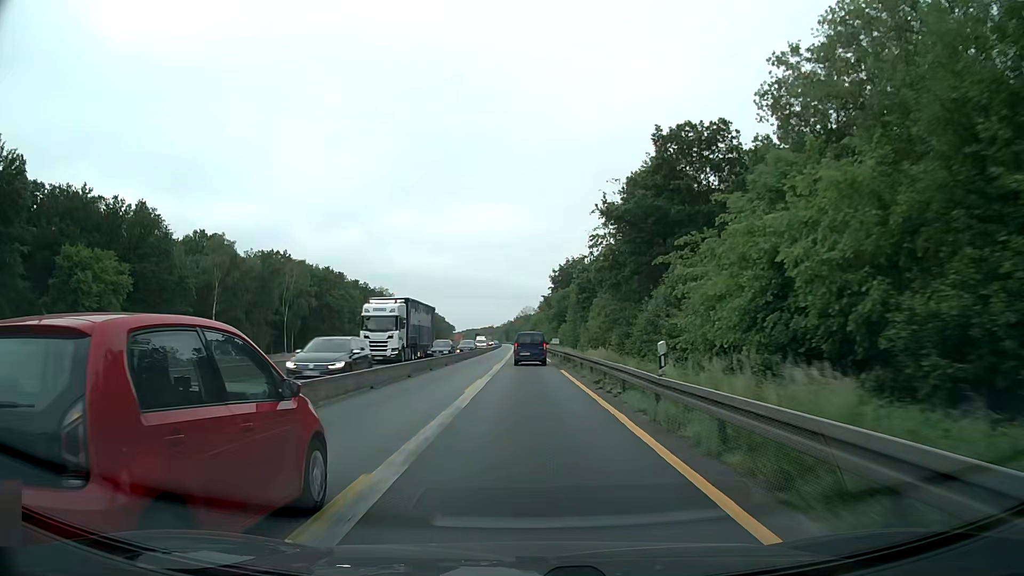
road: motorway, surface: asphalt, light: Day
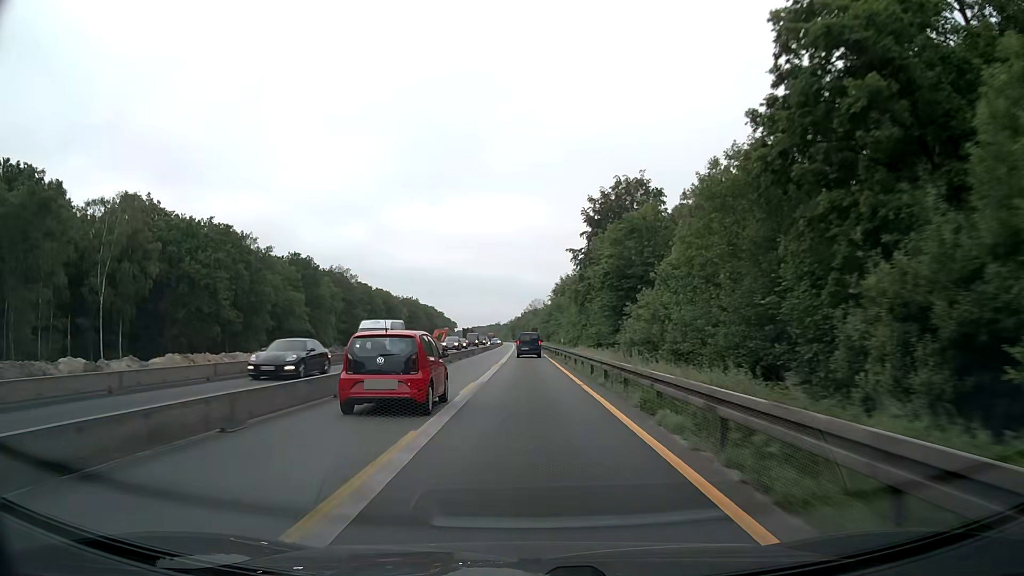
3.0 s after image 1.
(-0.3, +64.4) m; -1°
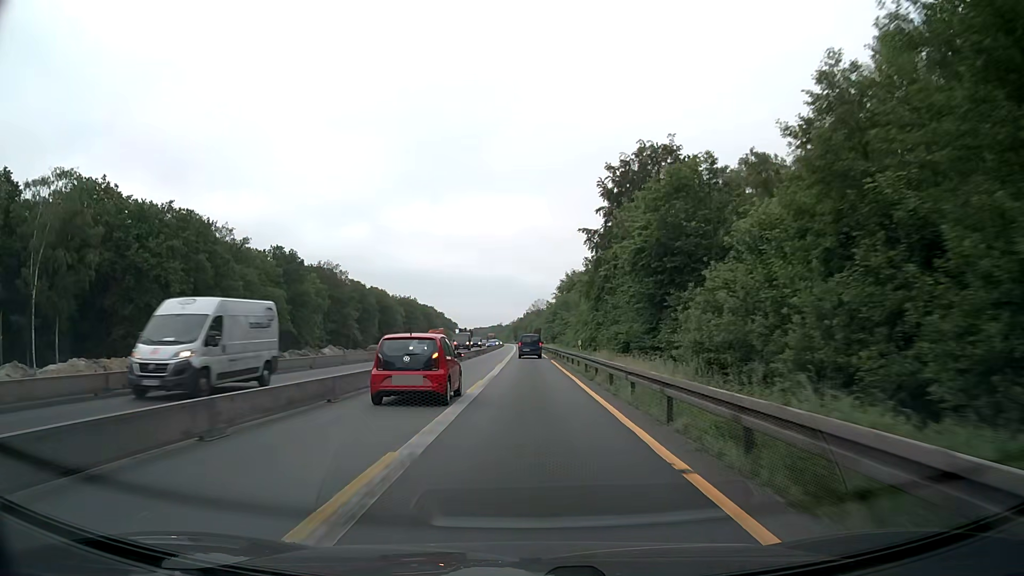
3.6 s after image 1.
(0.0, +12.9) m; 0°
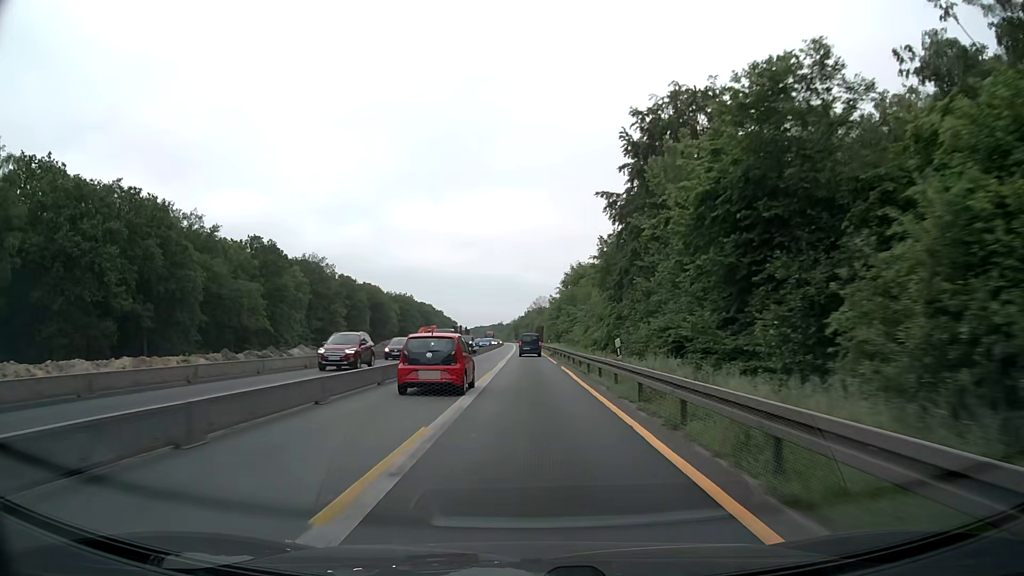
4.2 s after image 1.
(-0.1, +12.9) m; 0°
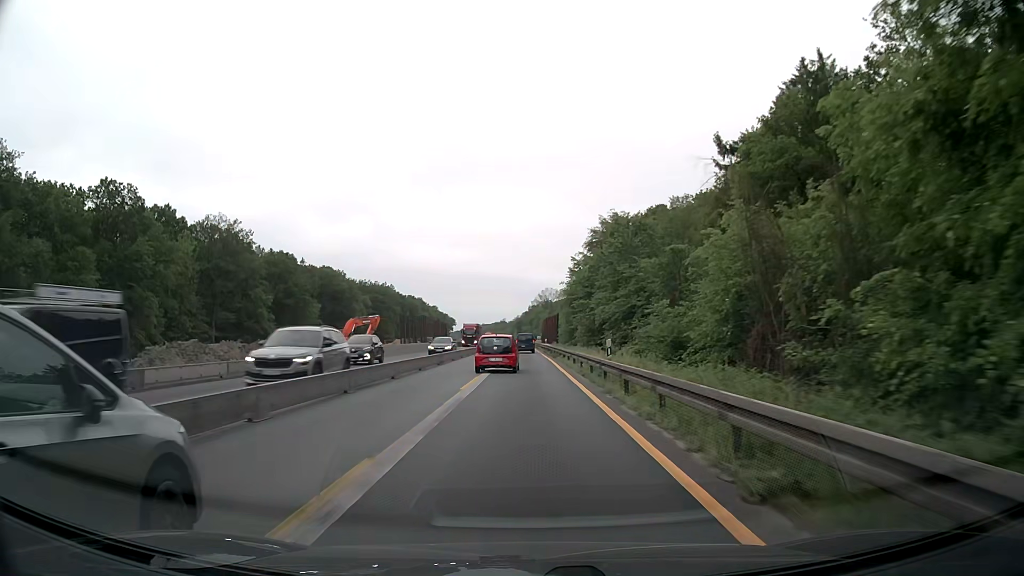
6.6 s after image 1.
(0.0, +51.5) m; 0°
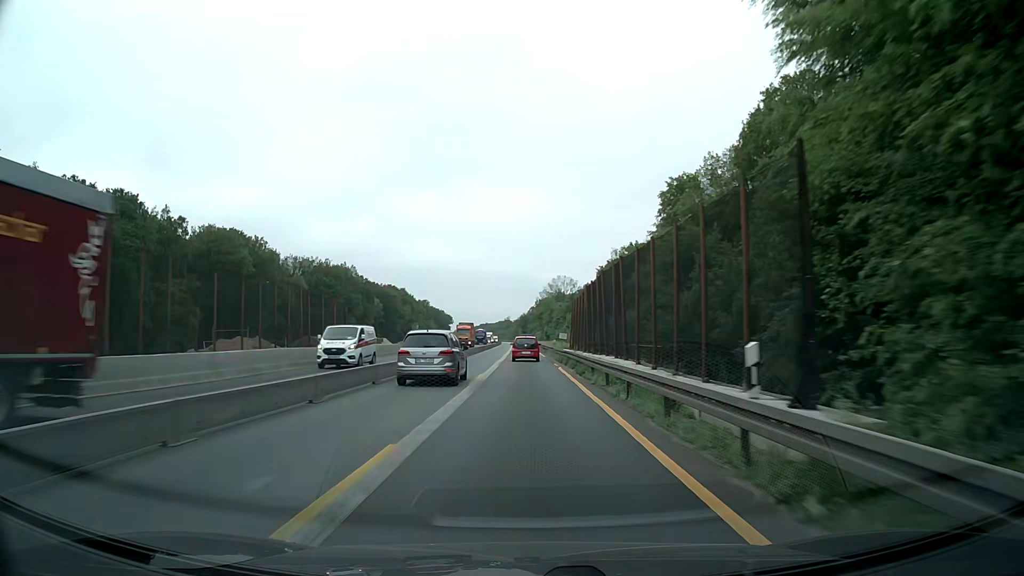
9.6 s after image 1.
(-0.6, +64.5) m; -1°
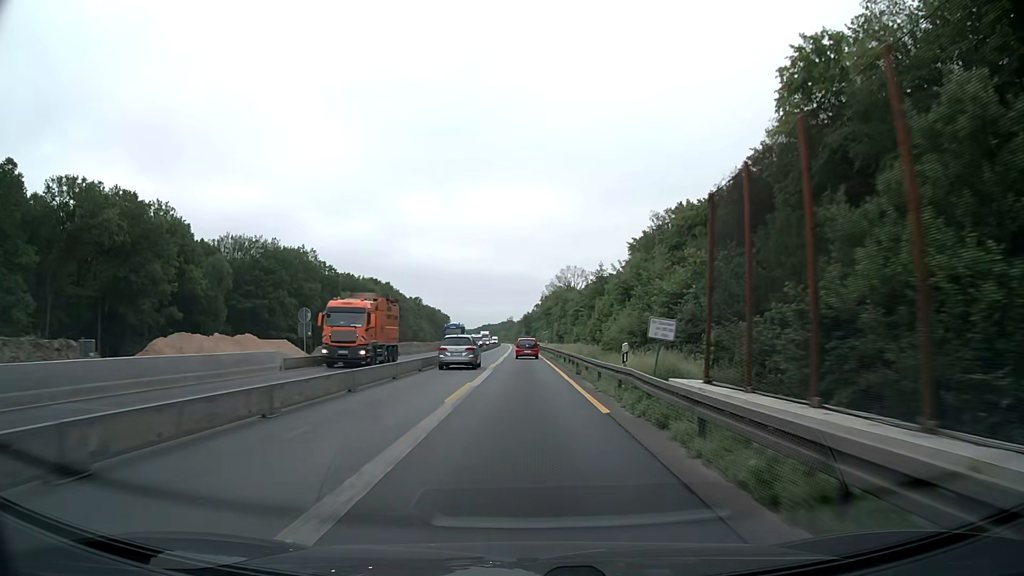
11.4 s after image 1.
(-0.1, +38.7) m; 0°
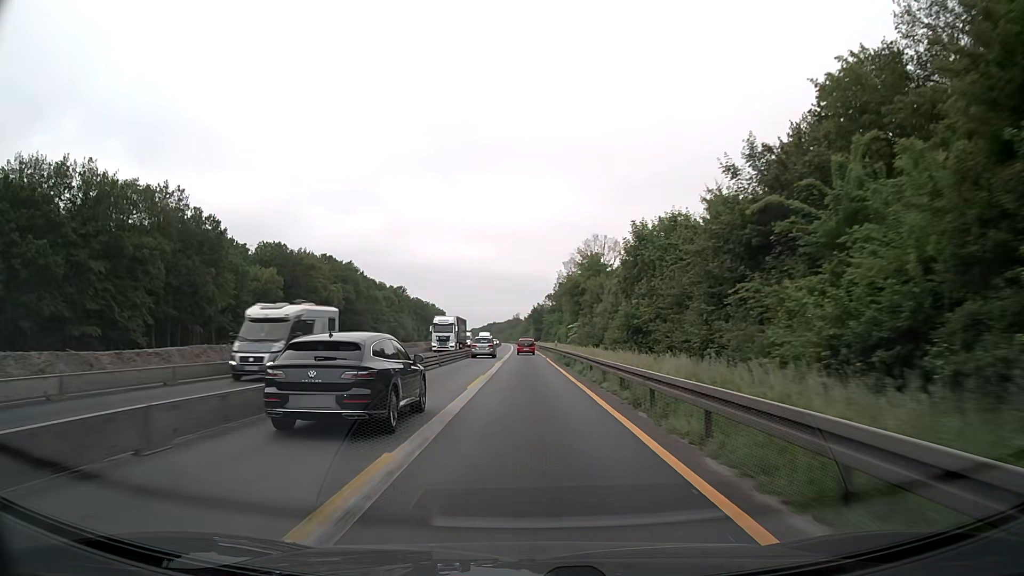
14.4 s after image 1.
(-0.7, +64.5) m; -1°
(0, +10) (0, +20) (0, +30) (0, +40) (0, +50) (0, +60) (0, +70) (0, +80) (-1, +90) (-1, +100) m
